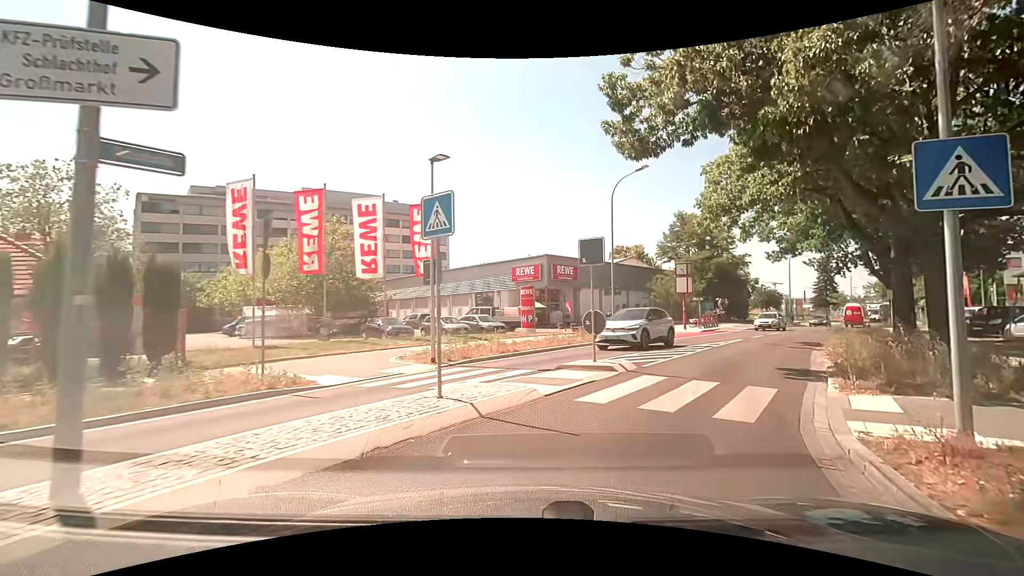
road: tertiary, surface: asphalt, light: Day
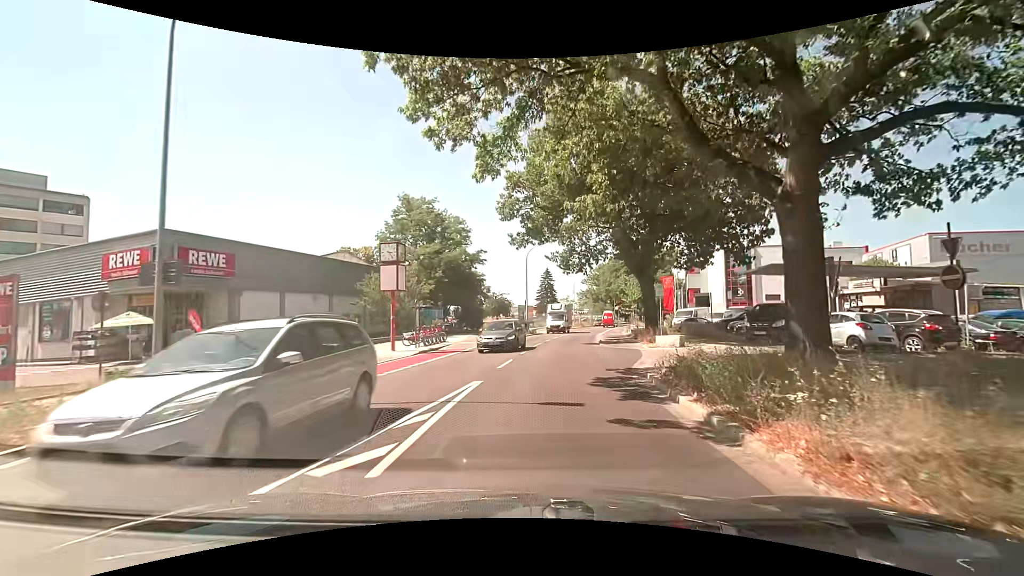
(+5.1, +16.7) m; +26°
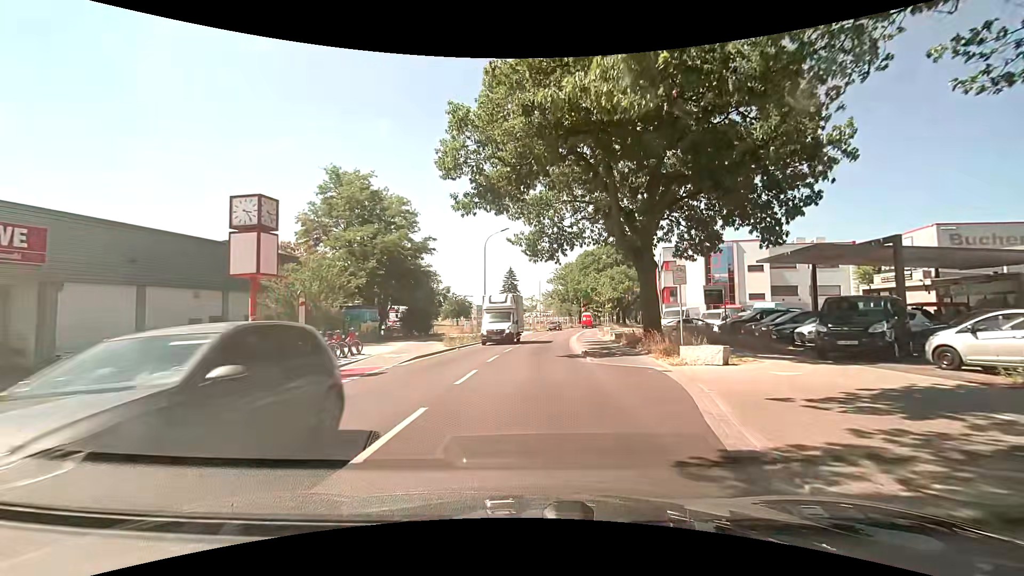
(+0.4, +9.5) m; +4°
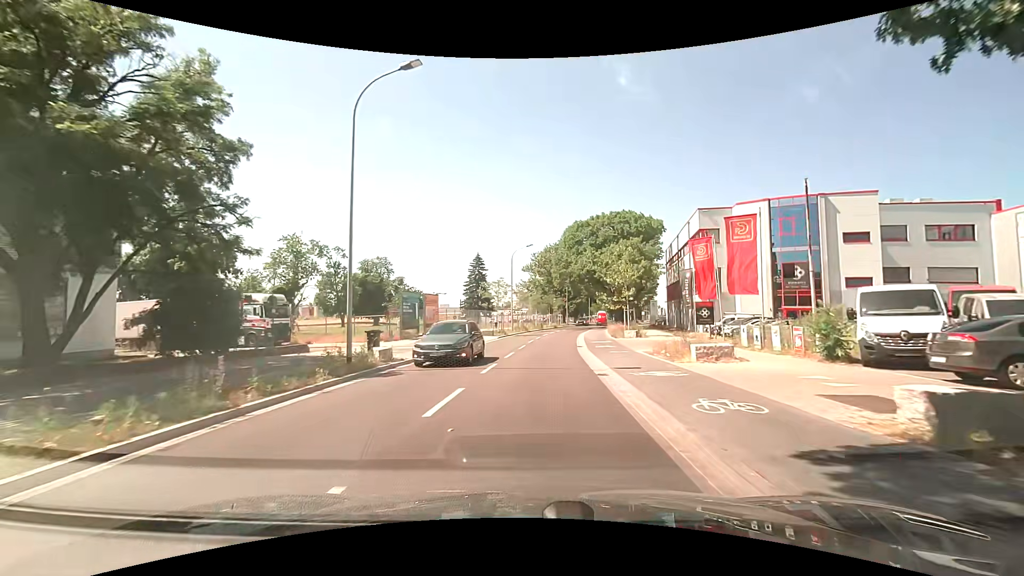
(+0.6, +27.8) m; +3°
(0, +10) (0, +20) (+1, +30) (+2, +40) (+3, +50) (+5, +60) (+7, +70) (+9, +79) (+11, +89) (+13, +99) m
